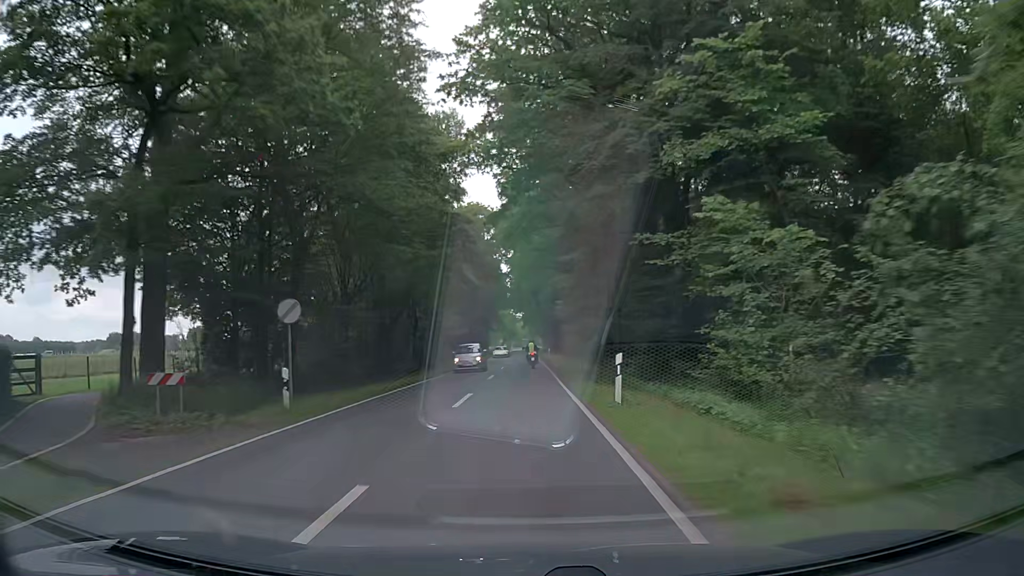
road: secondary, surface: asphalt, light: Day
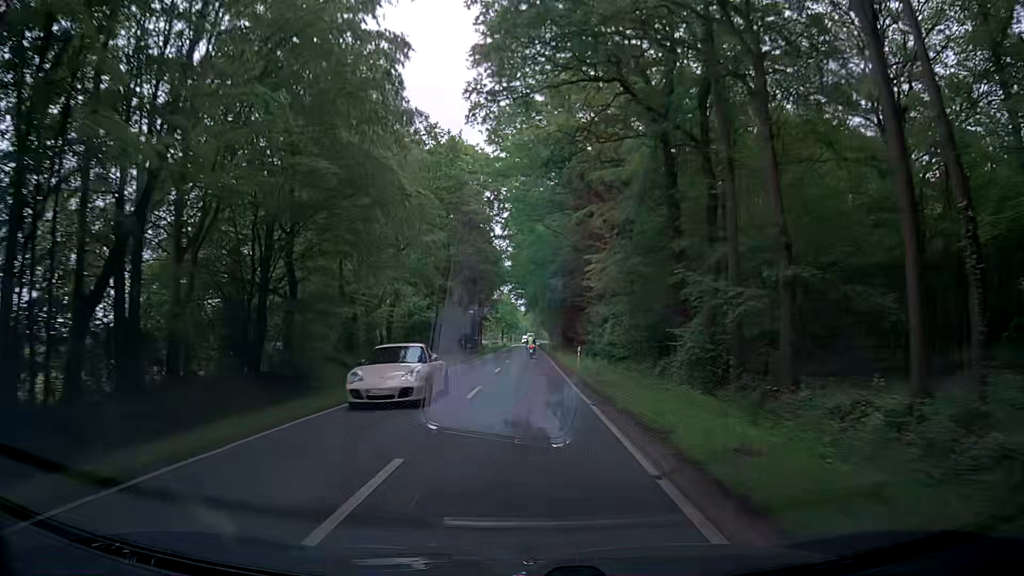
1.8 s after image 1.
(-0.3, +34.8) m; 0°
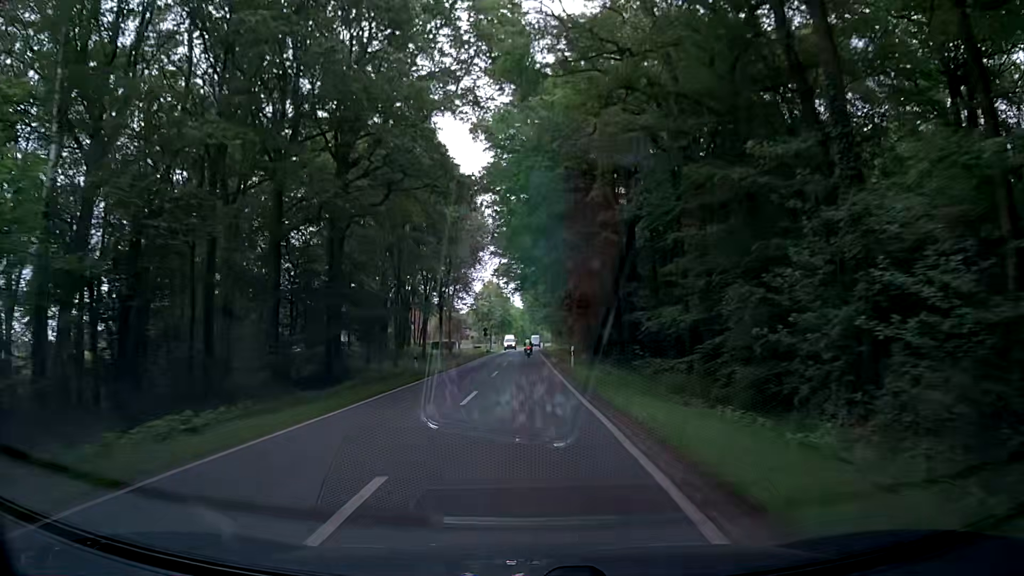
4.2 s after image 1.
(-0.2, +48.9) m; 0°
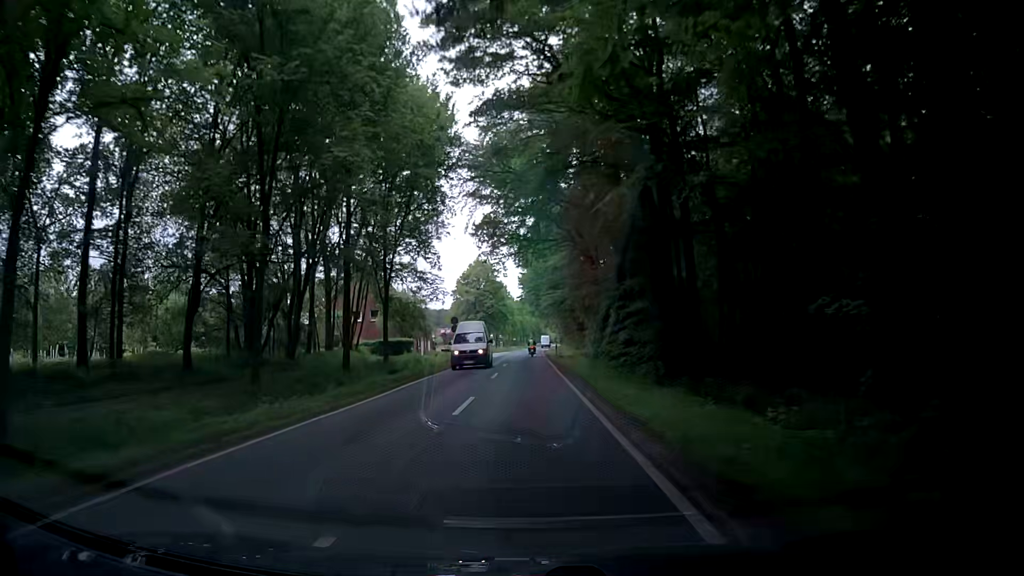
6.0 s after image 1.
(0.0, +38.1) m; 0°
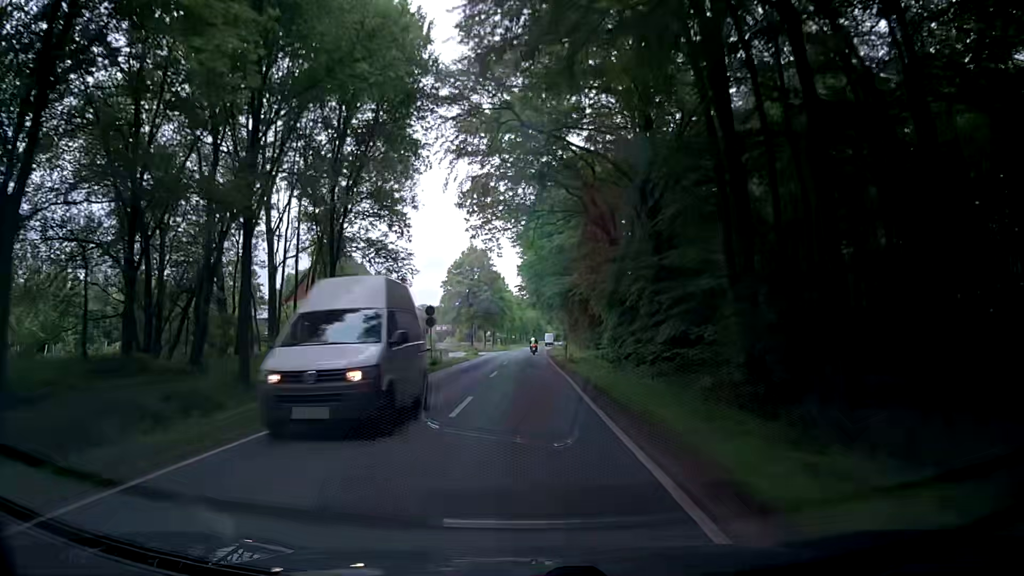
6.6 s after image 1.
(0.0, +12.9) m; 0°
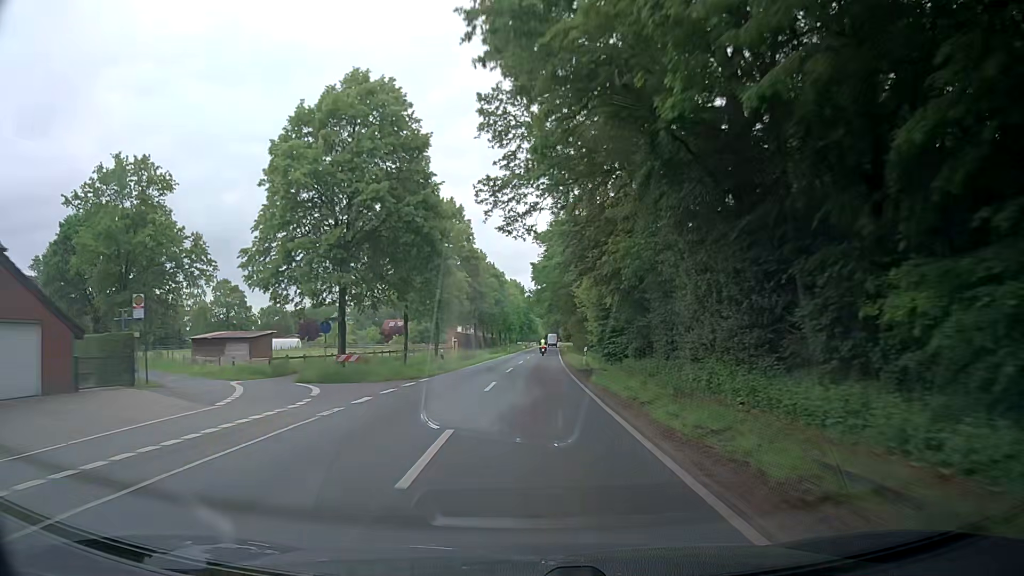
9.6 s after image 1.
(+0.1, +65.3) m; +1°
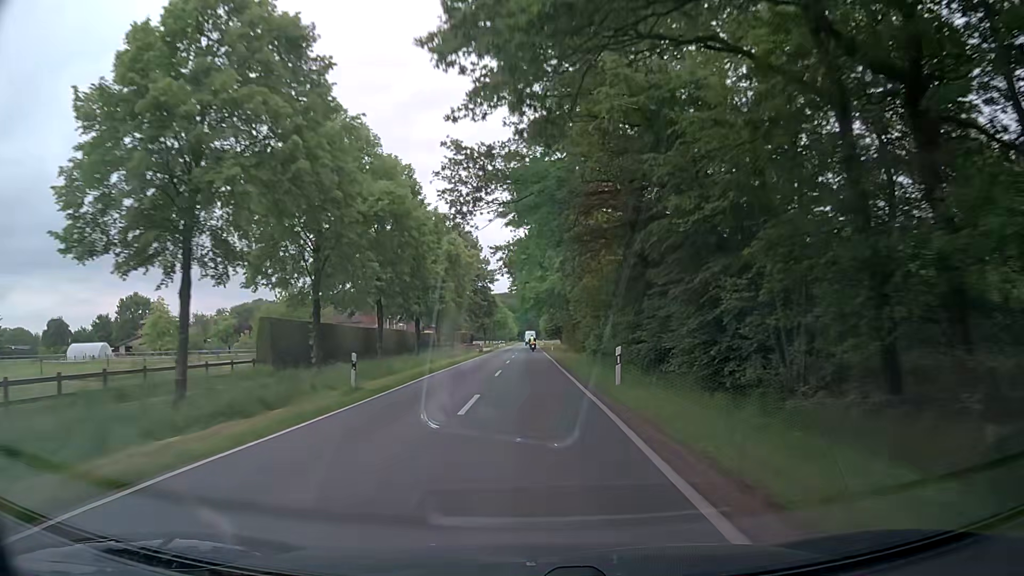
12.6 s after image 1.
(+2.4, +66.3) m; +3°
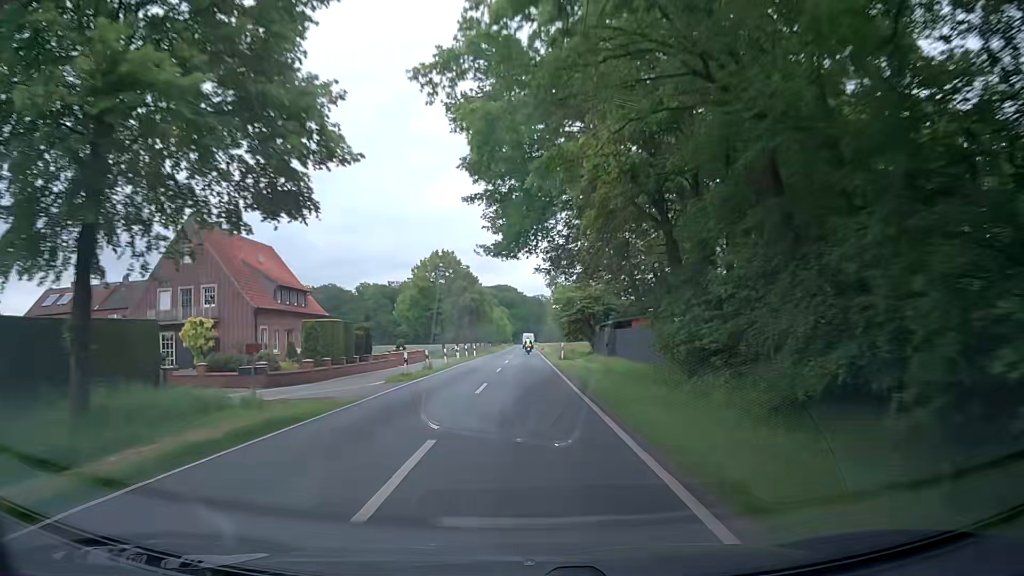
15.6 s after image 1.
(+0.2, +66.5) m; 0°
(0, +10) (0, +20) (0, +30) (0, +40) (0, +50) (0, +60) (0, +70) (0, +80) (0, +90) (0, +100) m
